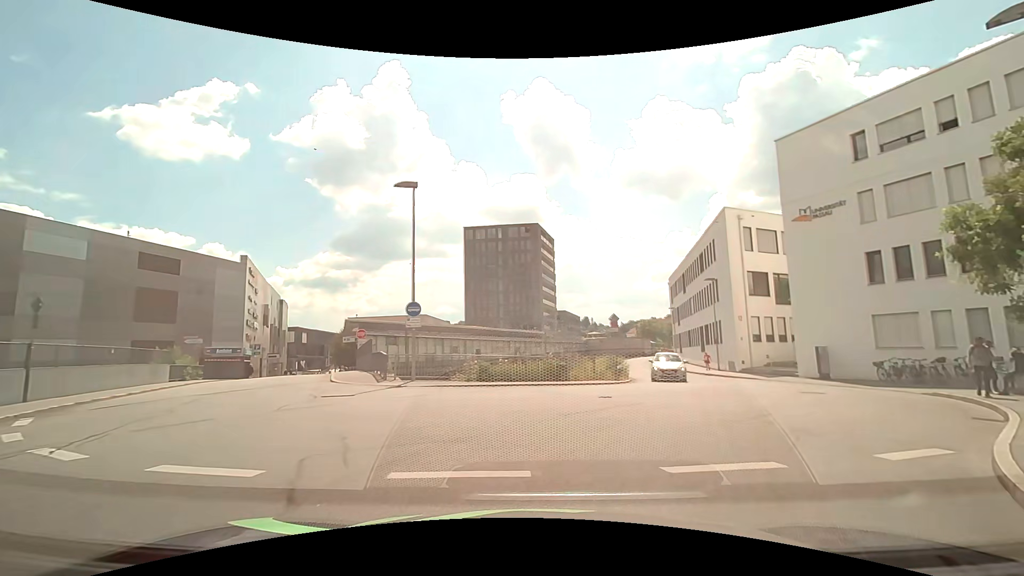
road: residential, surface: asphalt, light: Day
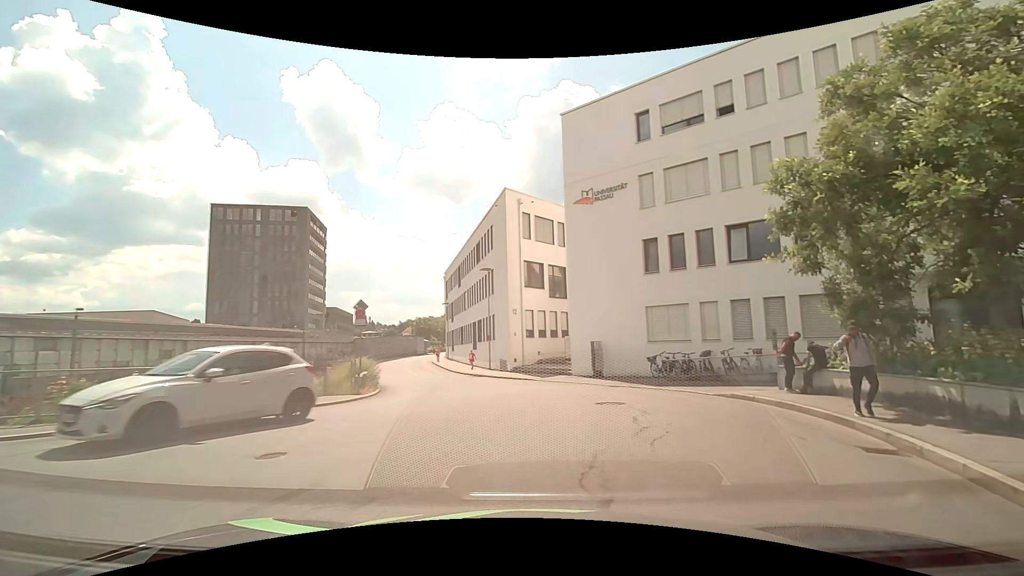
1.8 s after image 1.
(+1.7, +7.2) m; +25°
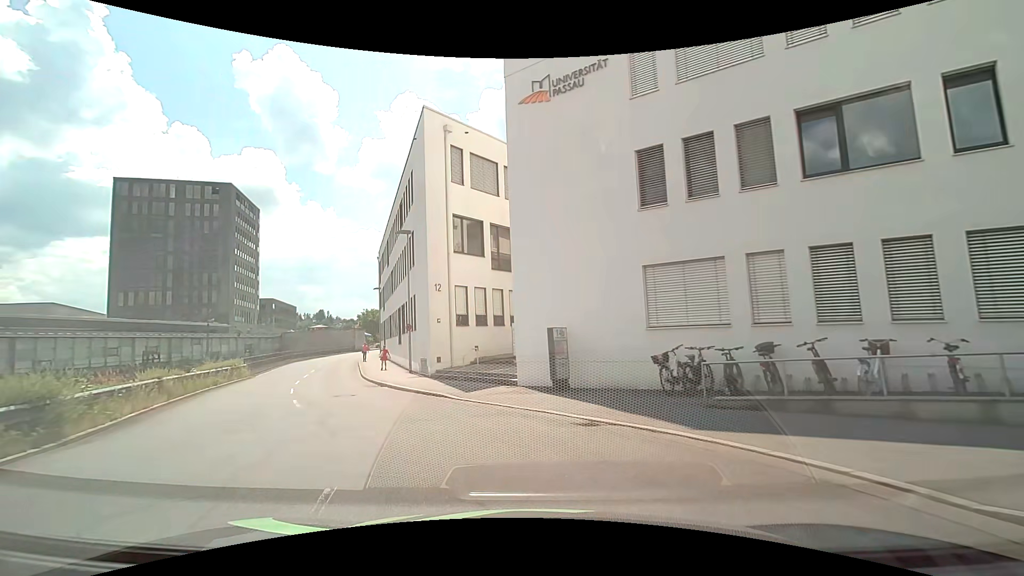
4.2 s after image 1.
(+1.5, +11.3) m; +4°
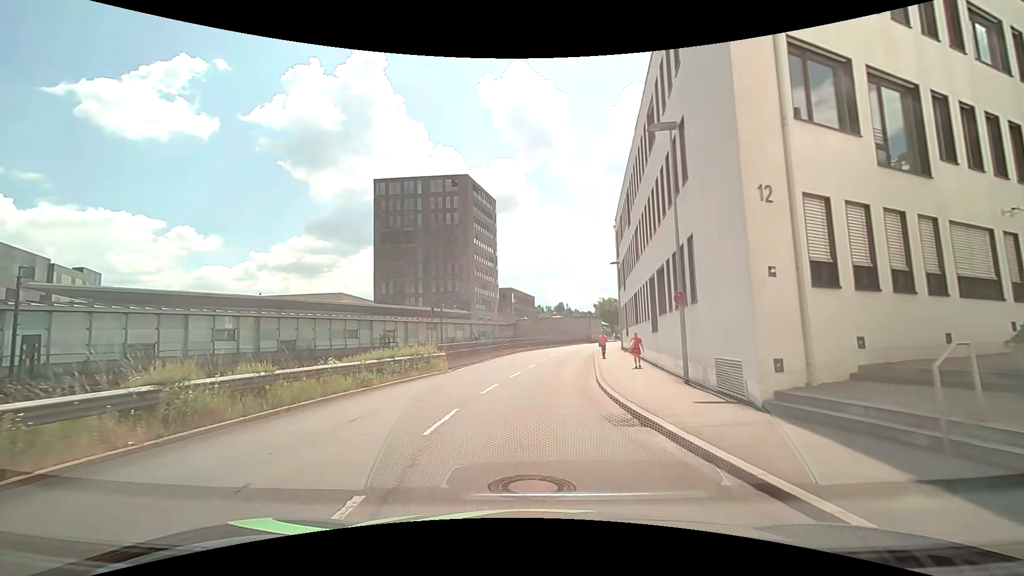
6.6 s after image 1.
(-3.1, +12.7) m; -26°
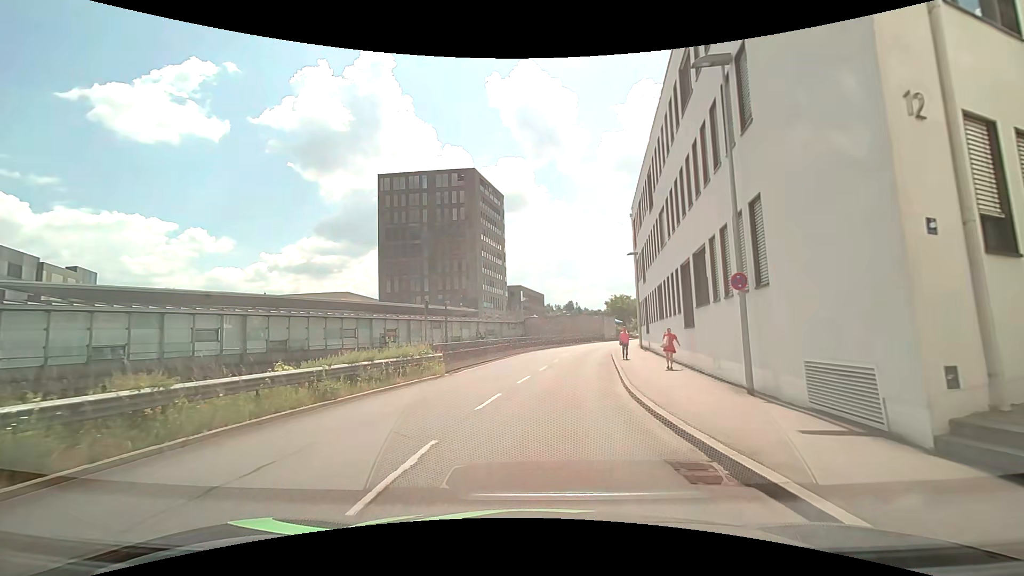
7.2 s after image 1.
(0.0, +3.6) m; 0°
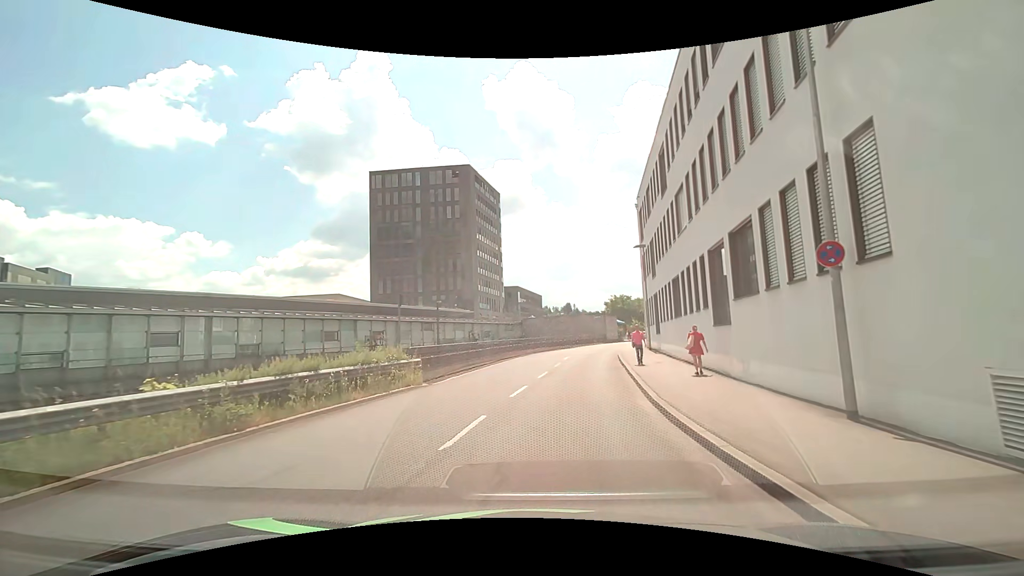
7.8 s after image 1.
(-0.1, +3.6) m; -1°
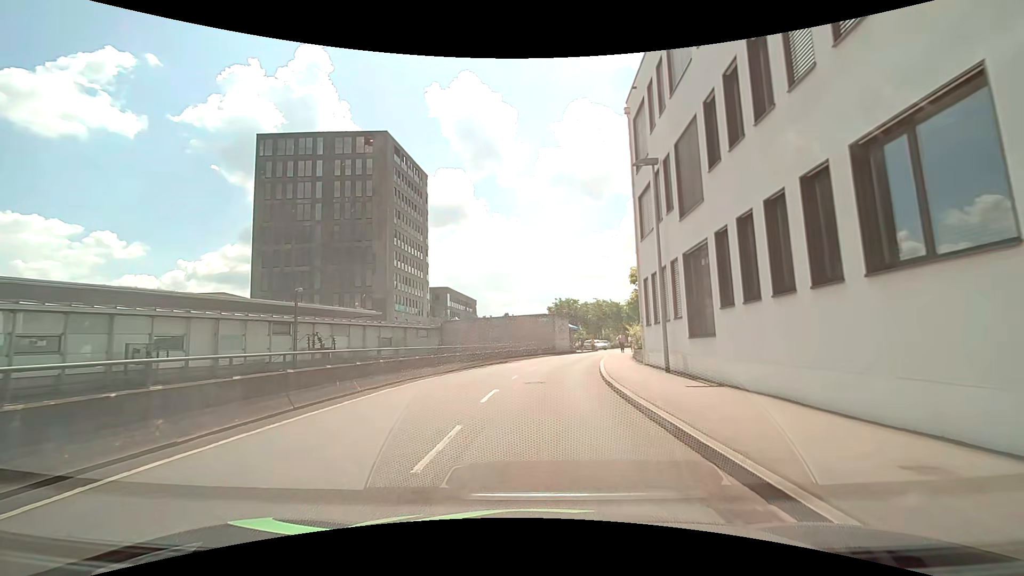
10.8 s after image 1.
(+1.6, +19.0) m; +7°
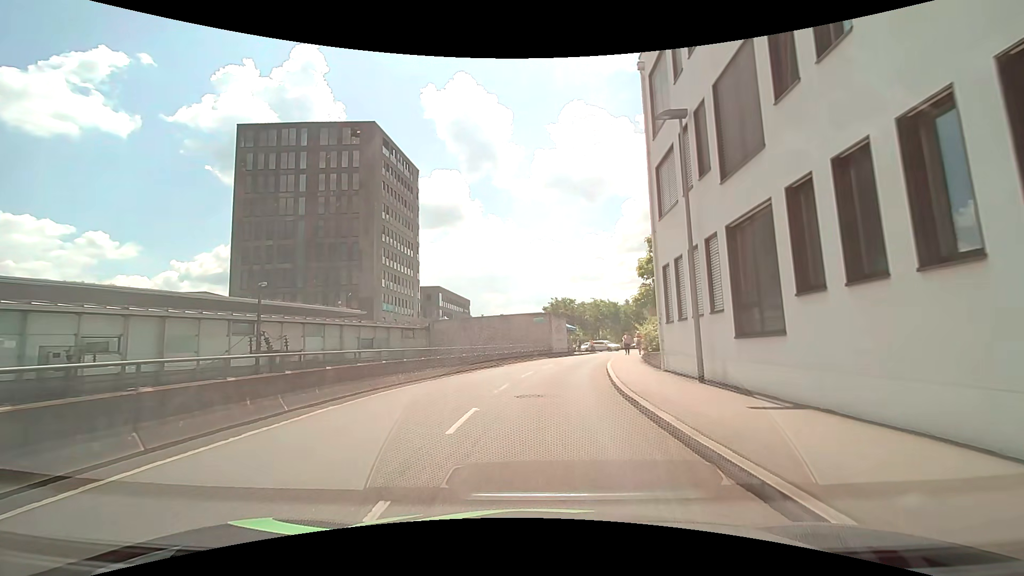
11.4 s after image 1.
(0.0, +3.9) m; +1°
(0, +10) (+1, +20) (+2, +30) (+5, +39) (+8, +49) (+12, +58) (+16, +67) (+25, +71) (+35, +73) (+44, +73) m
